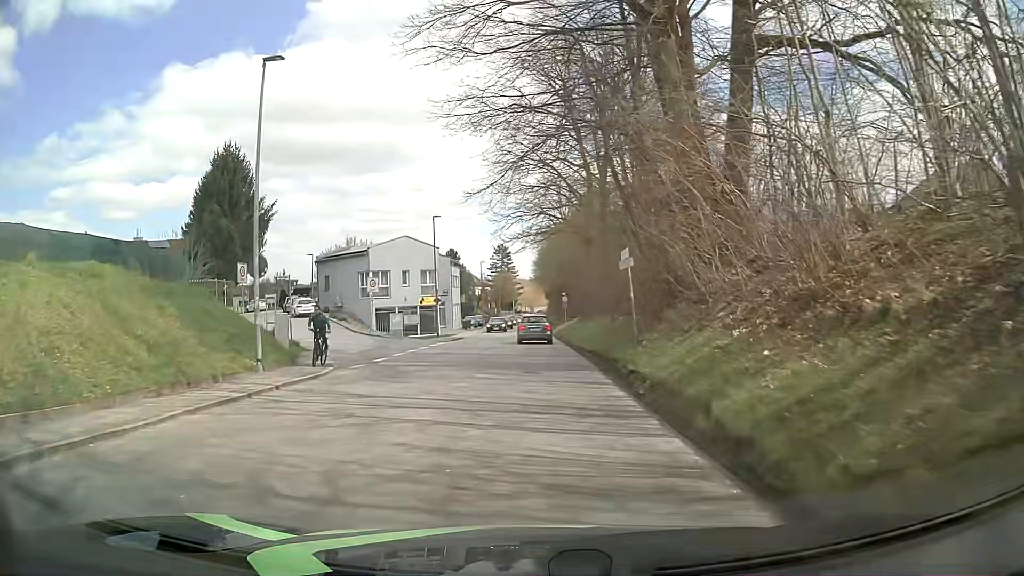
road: tertiary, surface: asphalt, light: Day
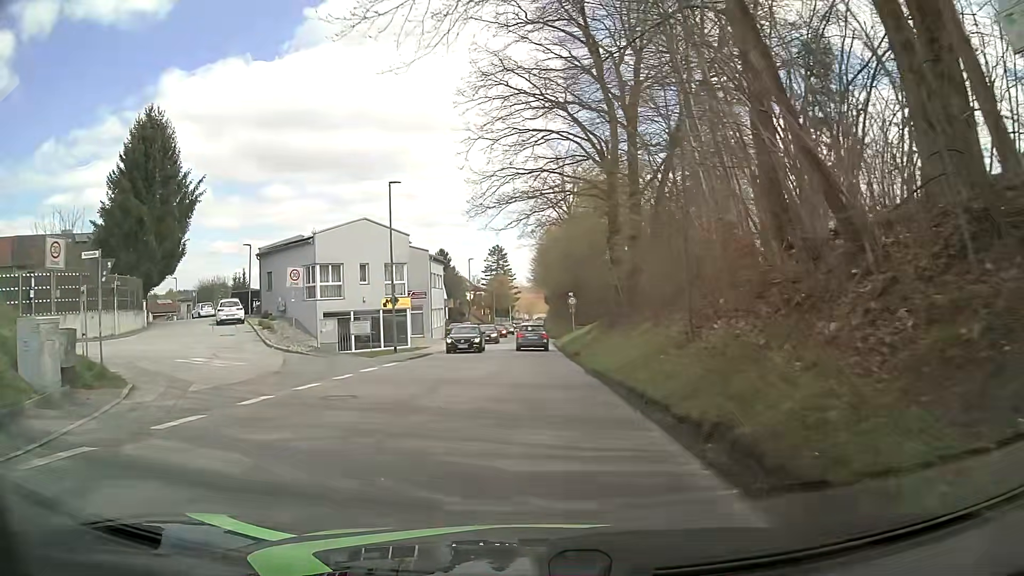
(+0.1, +13.5) m; +1°
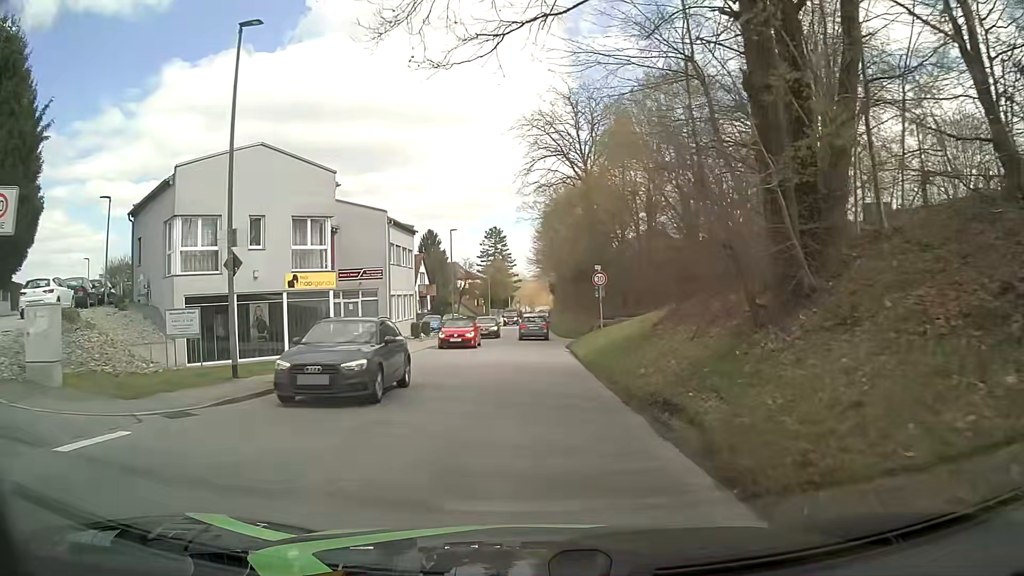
(-0.3, +17.9) m; -1°
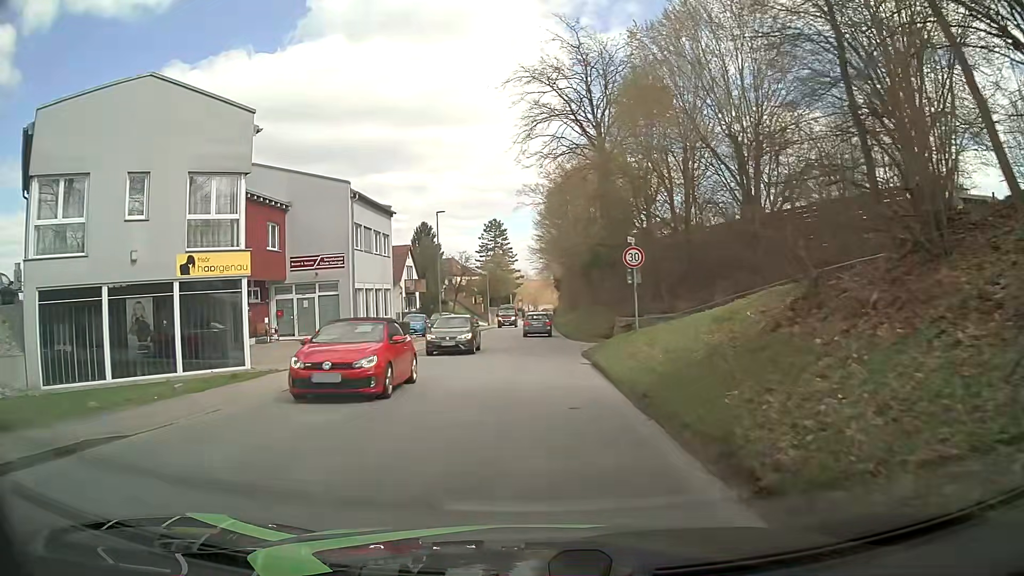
(0.0, +9.0) m; -1°
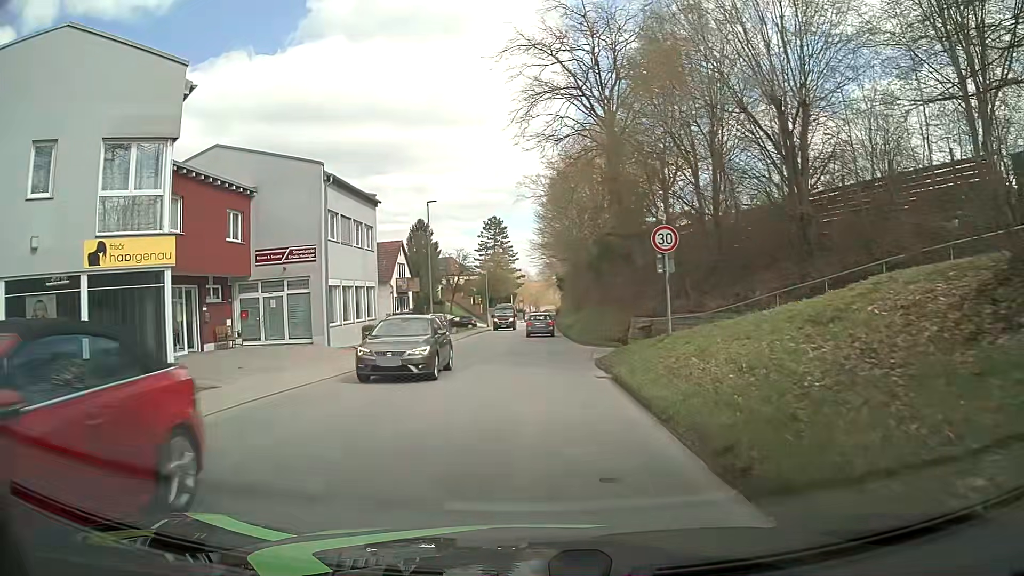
(0.0, +4.5) m; +2°
